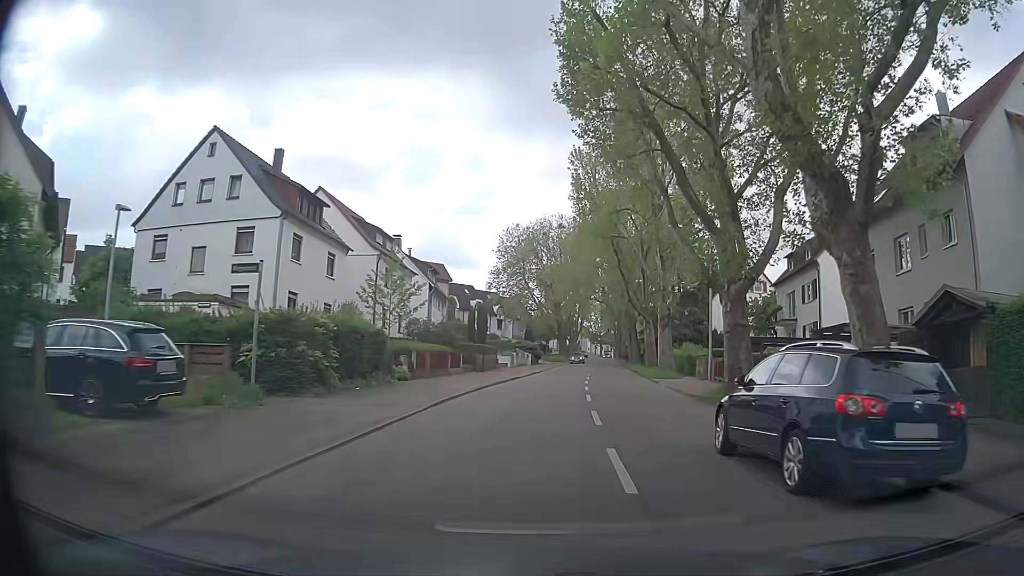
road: tertiary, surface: asphalt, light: Day
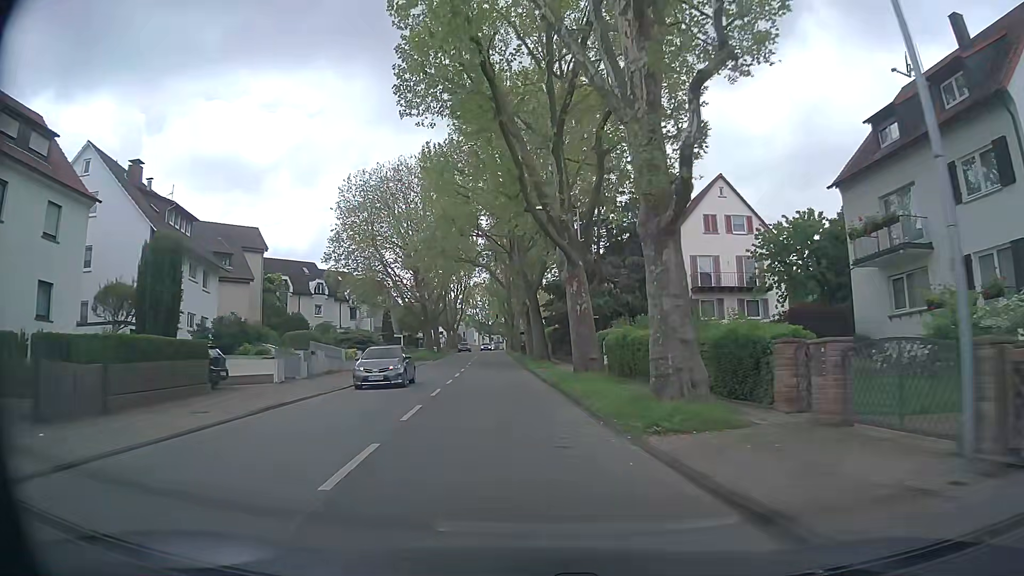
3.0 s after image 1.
(+4.3, +29.8) m; +10°
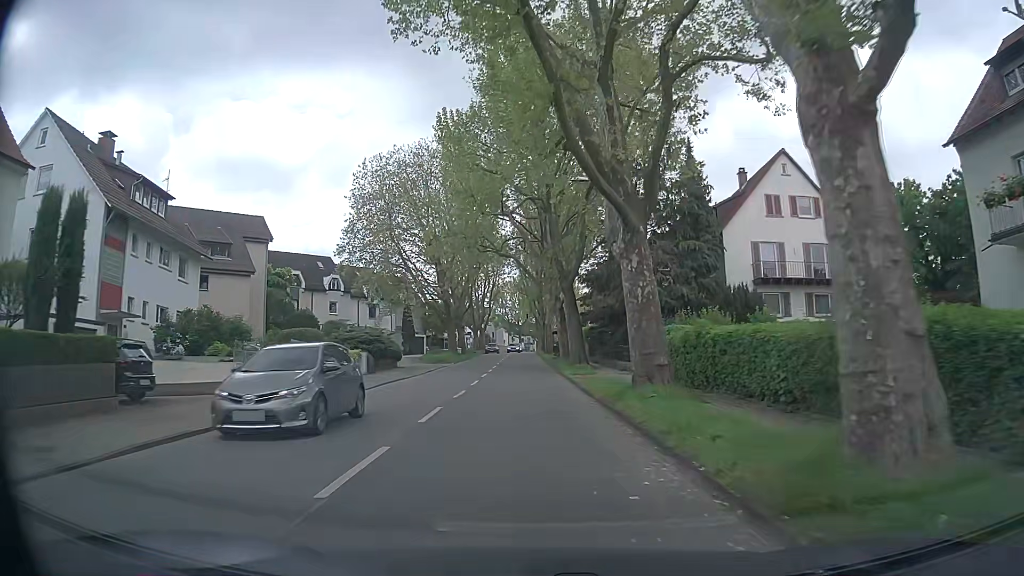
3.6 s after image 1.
(-0.2, +6.5) m; -3°
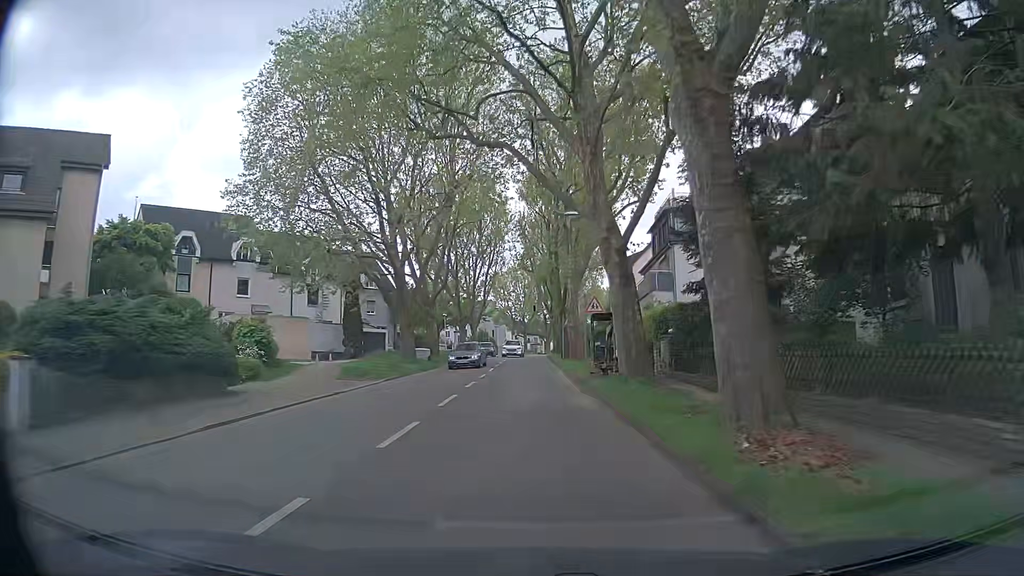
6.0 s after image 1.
(-0.1, +27.0) m; 0°
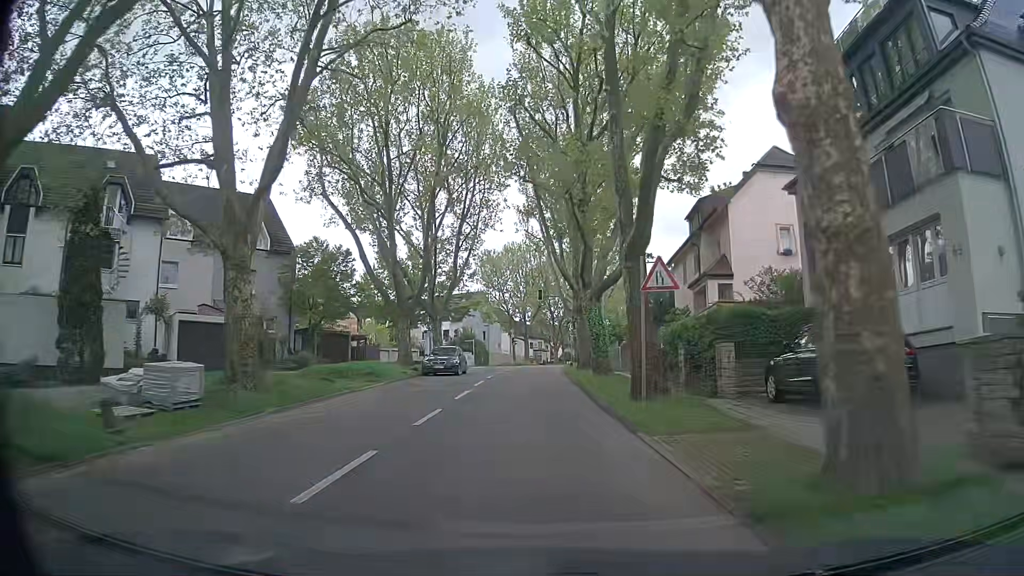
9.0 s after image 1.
(-0.1, +32.9) m; 0°
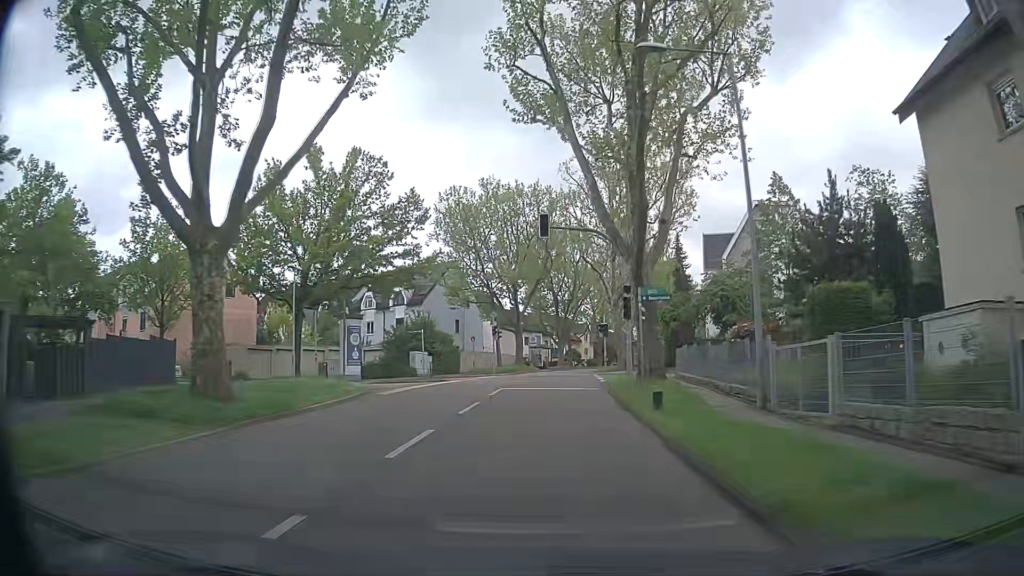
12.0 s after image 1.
(-0.4, +33.2) m; 0°
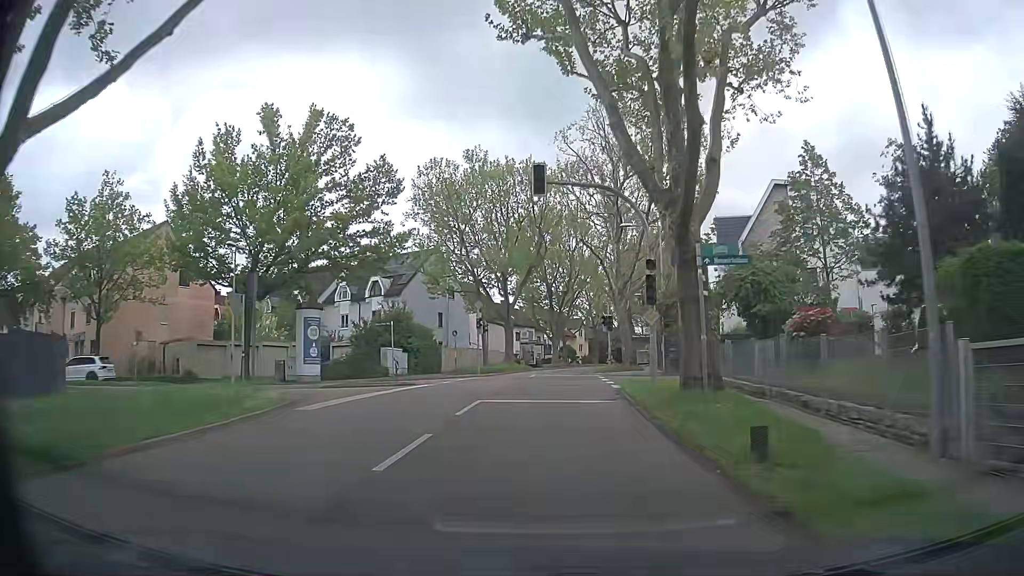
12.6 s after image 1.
(-0.1, +7.0) m; 0°
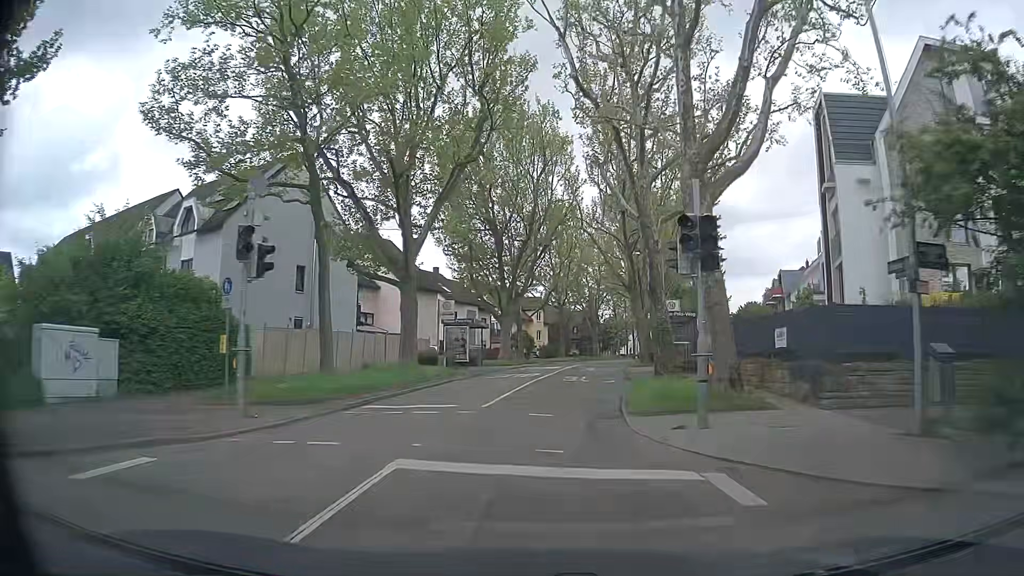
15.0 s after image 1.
(+1.2, +28.8) m; +5°
